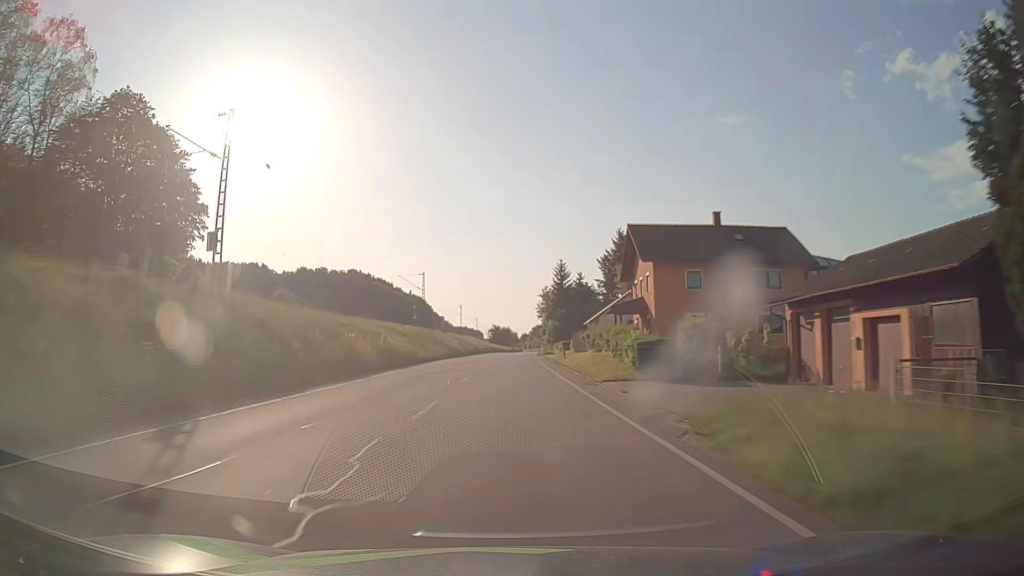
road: primary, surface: asphalt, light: Day
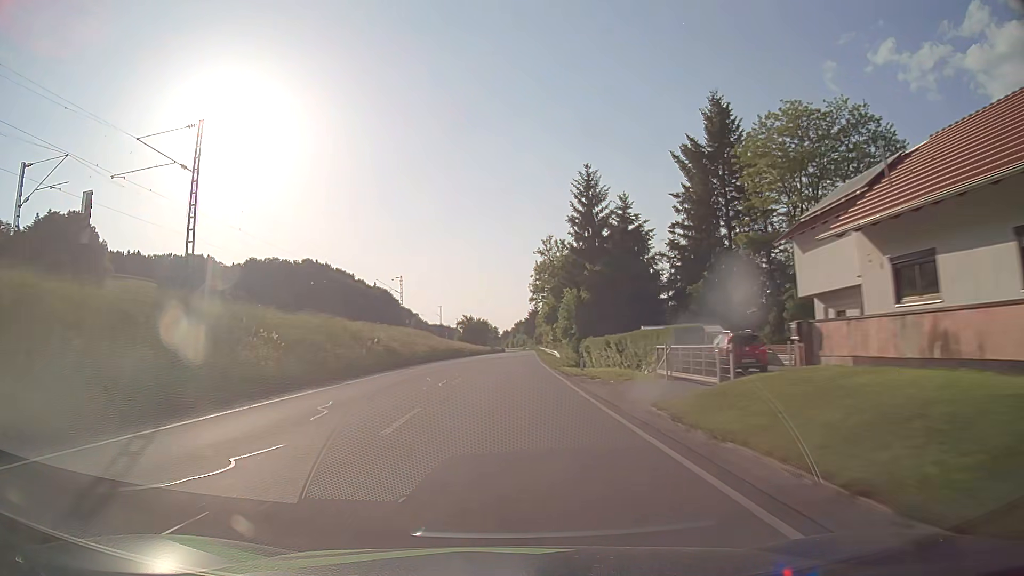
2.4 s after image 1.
(+0.9, +63.1) m; +2°
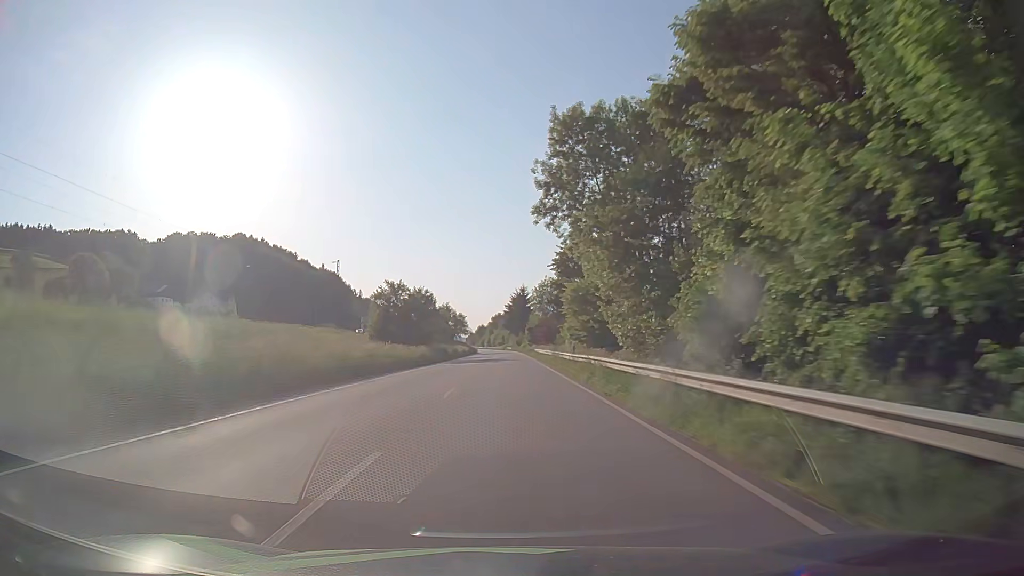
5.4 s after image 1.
(+1.1, +79.1) m; +2°
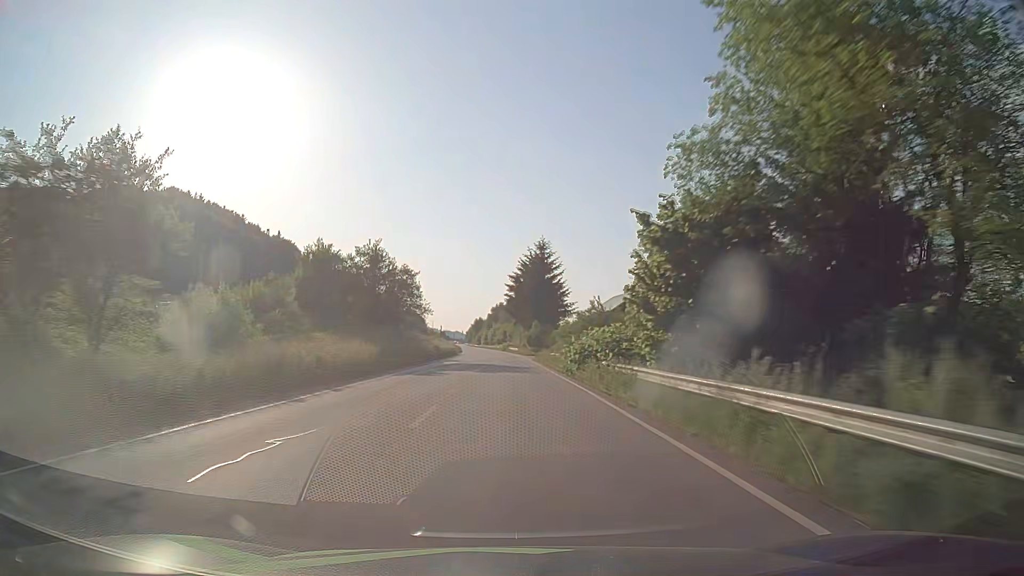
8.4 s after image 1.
(-0.1, +79.3) m; 0°
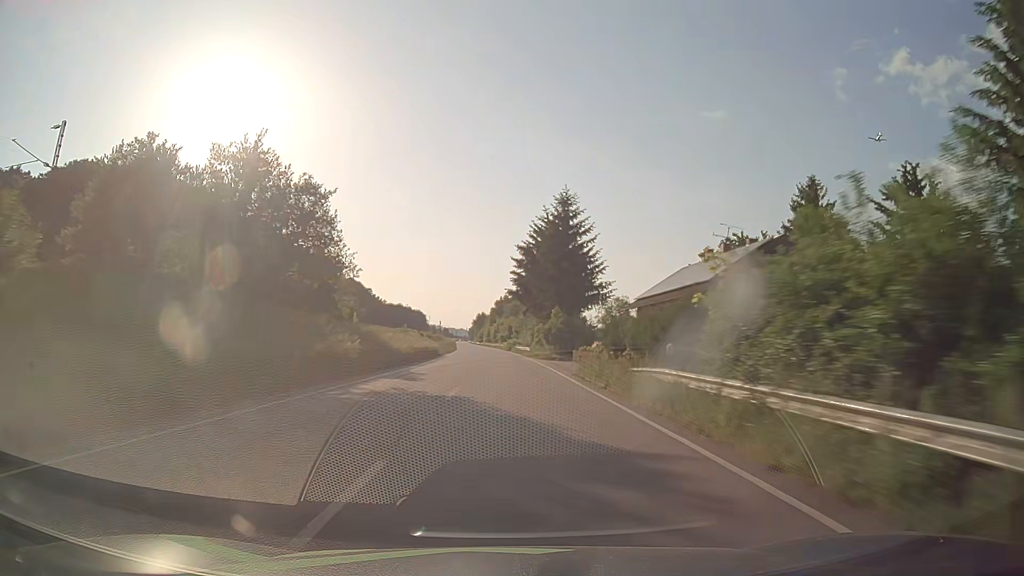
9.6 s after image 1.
(-0.1, +31.7) m; 0°
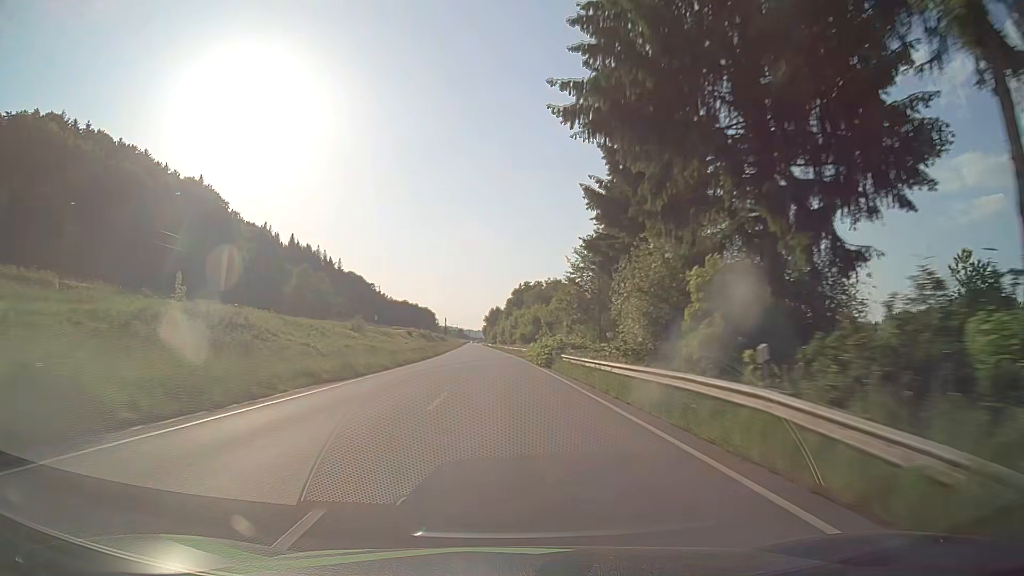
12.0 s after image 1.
(-0.7, +63.4) m; -2°
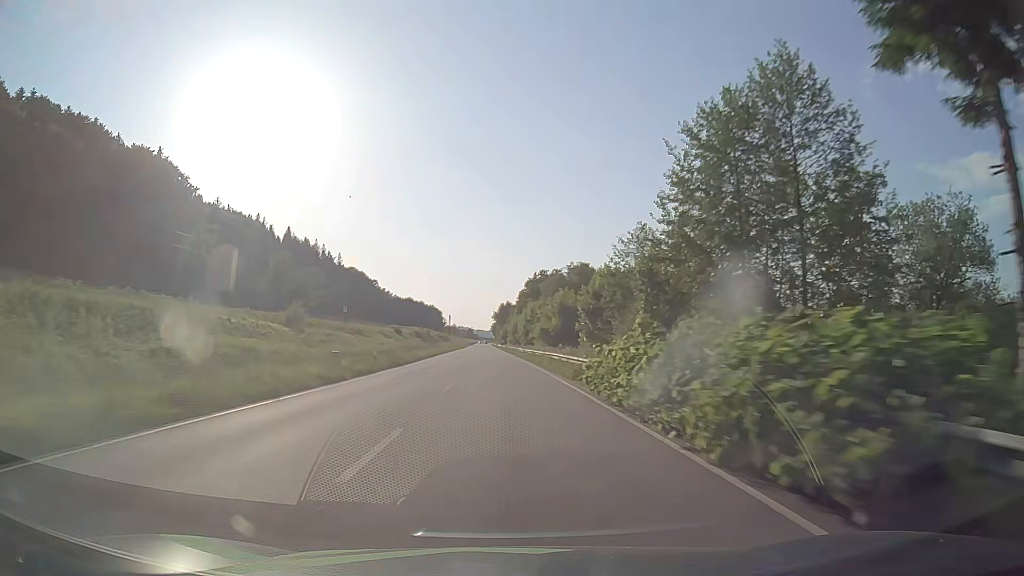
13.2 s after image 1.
(-0.3, +31.6) m; -1°
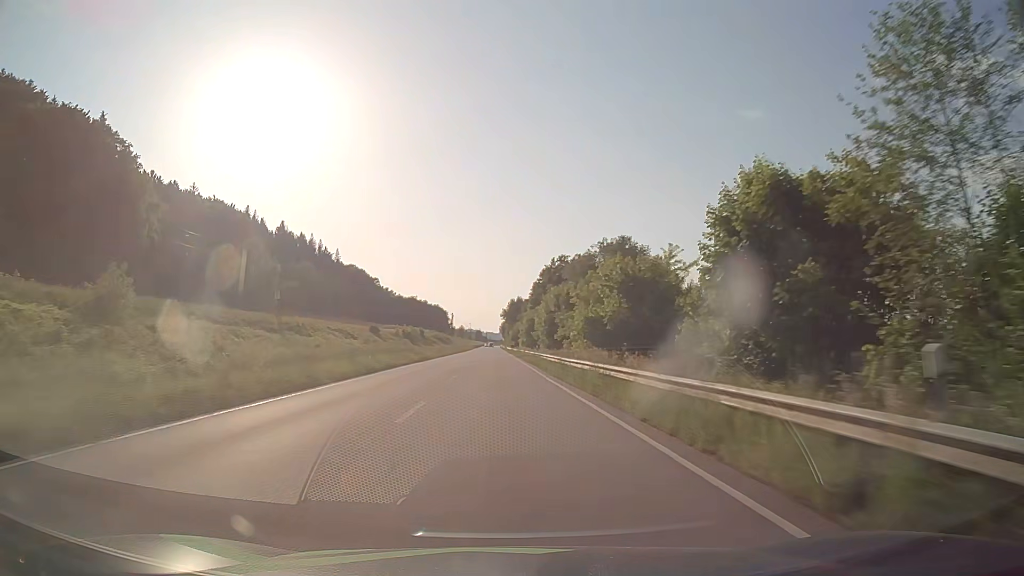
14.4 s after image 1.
(-0.1, +31.6) m; -1°
(0, +10) (0, +20) (0, +30) (0, +40) (-1, +50) (-1, +60) (-1, +70) (-1, +80) (-1, +90) (-2, +100) m
